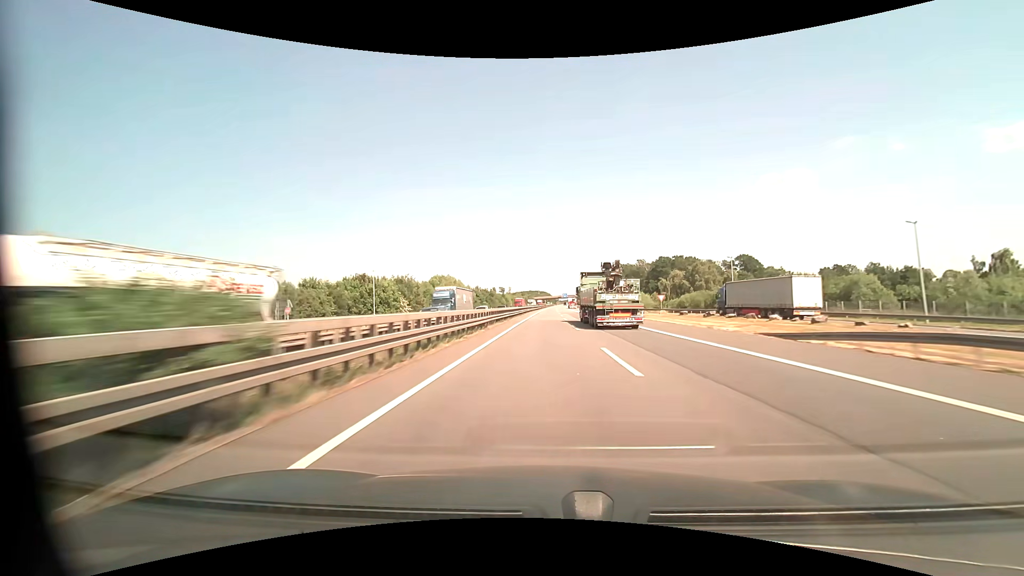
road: motorway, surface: asphalt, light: Day
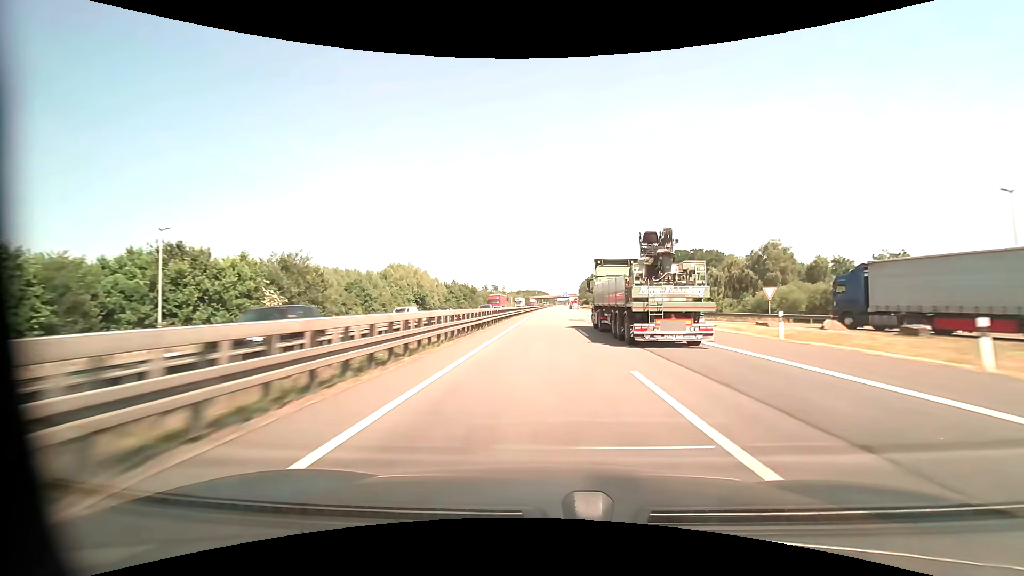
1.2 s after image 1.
(+0.1, +41.4) m; 0°
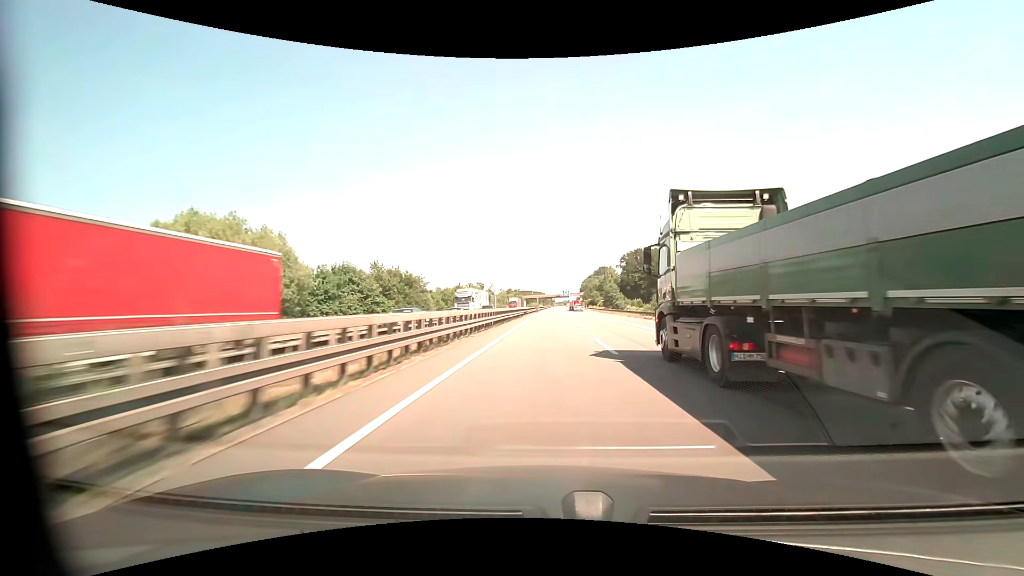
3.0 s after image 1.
(+0.3, +62.0) m; 0°
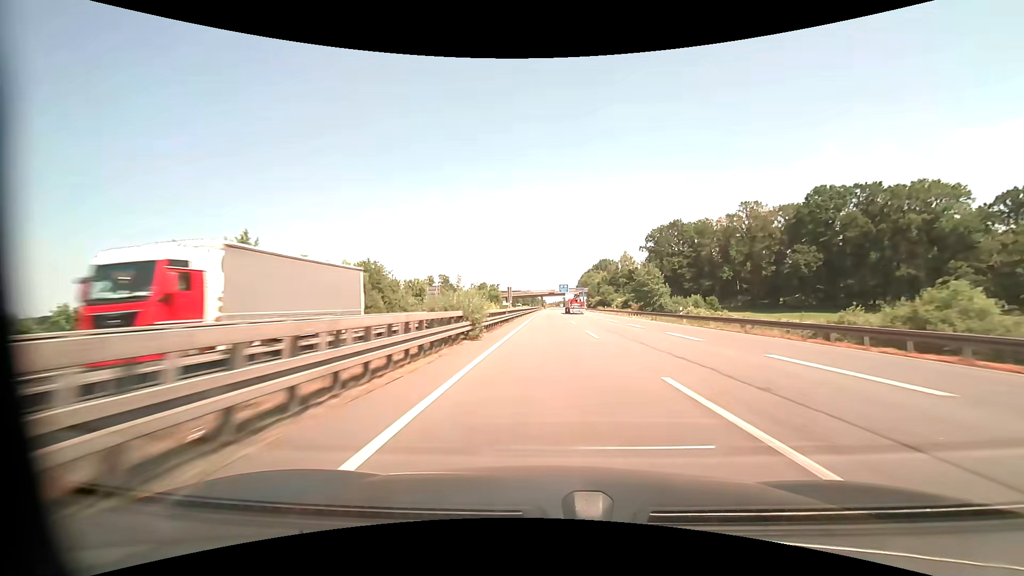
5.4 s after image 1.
(+0.5, +82.6) m; +1°
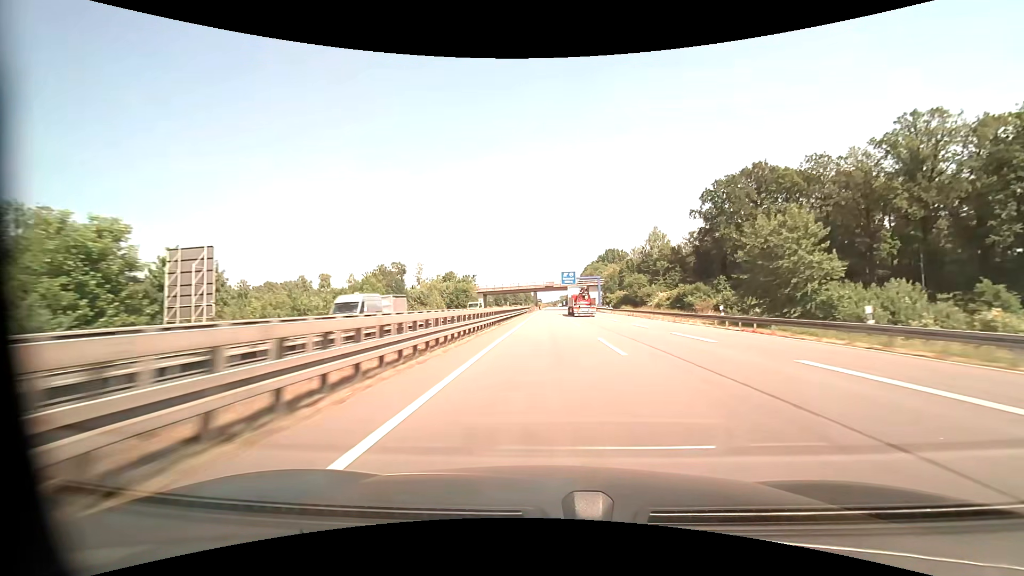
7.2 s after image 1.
(+0.2, +61.7) m; 0°
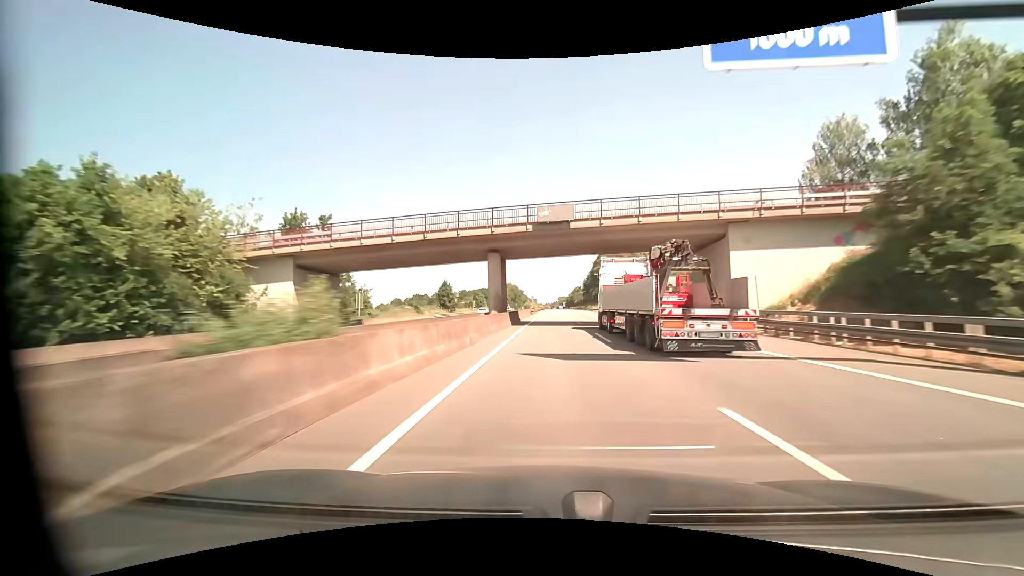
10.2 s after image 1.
(+0.3, +102.5) m; 0°
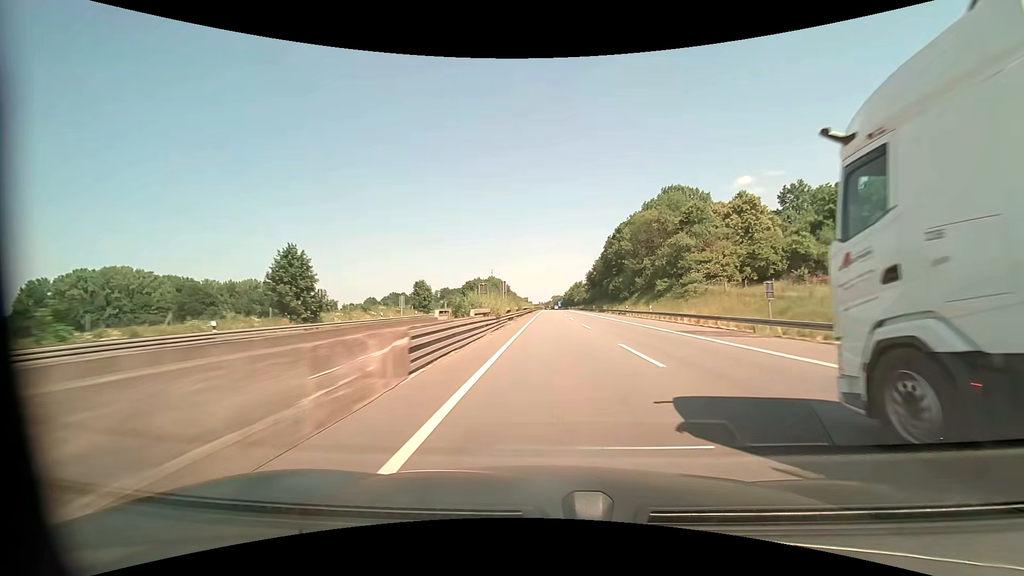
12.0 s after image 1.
(0.0, +61.4) m; +1°
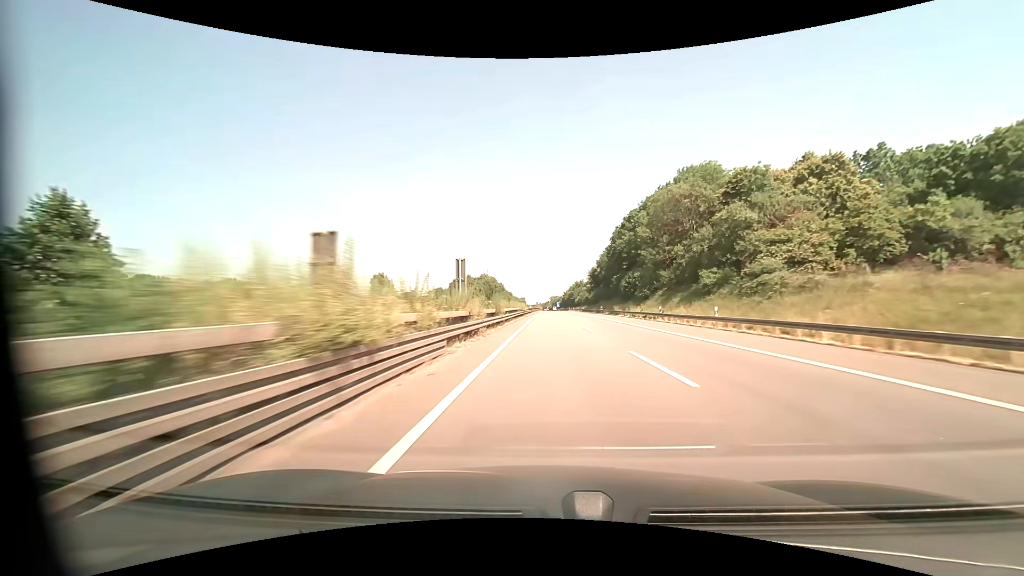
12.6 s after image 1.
(+0.1, +20.5) m; 0°
(0, +10) (0, +20) (0, +30) (0, +40) (0, +50) (0, +60) (0, +70) (+1, +80) (+1, +90) (+1, +100) m
